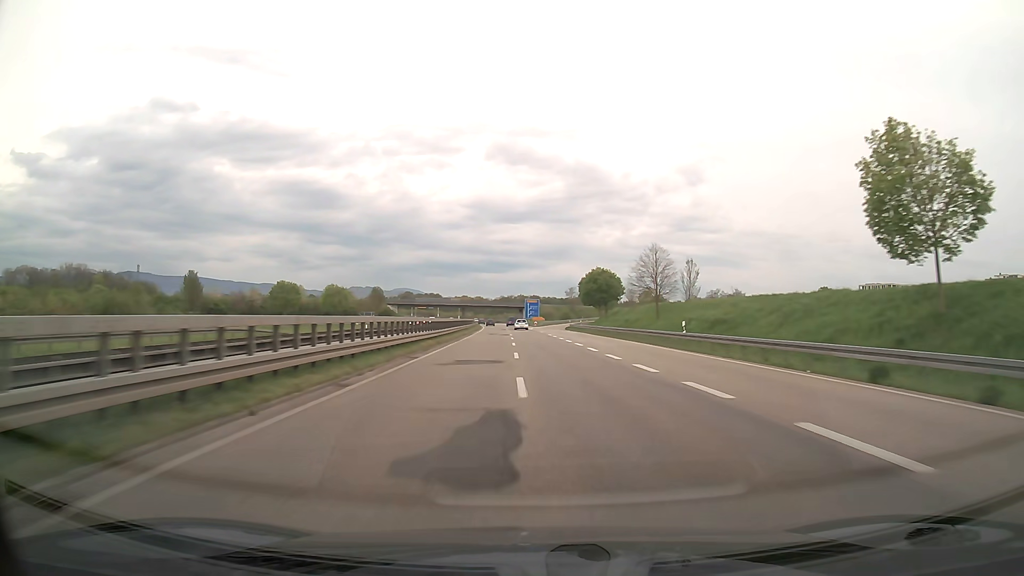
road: trunk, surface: asphalt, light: Day
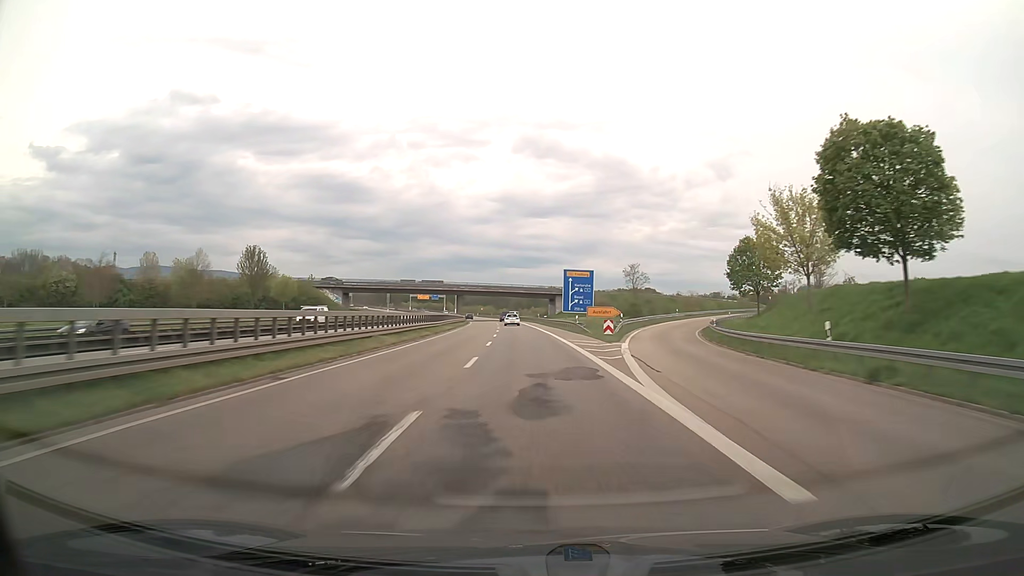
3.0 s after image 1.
(-1.5, +90.3) m; -2°
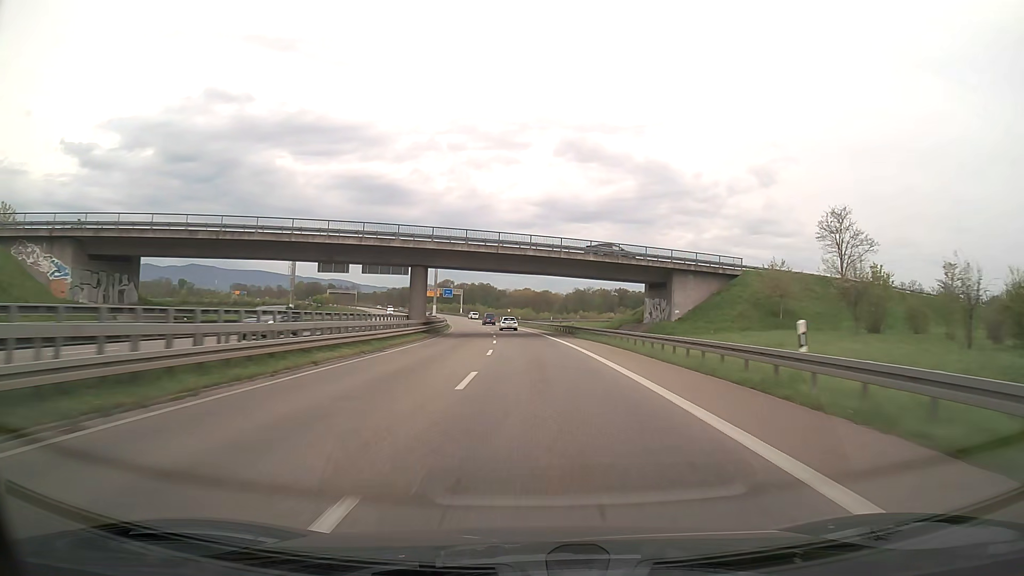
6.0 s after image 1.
(-3.2, +88.1) m; -4°
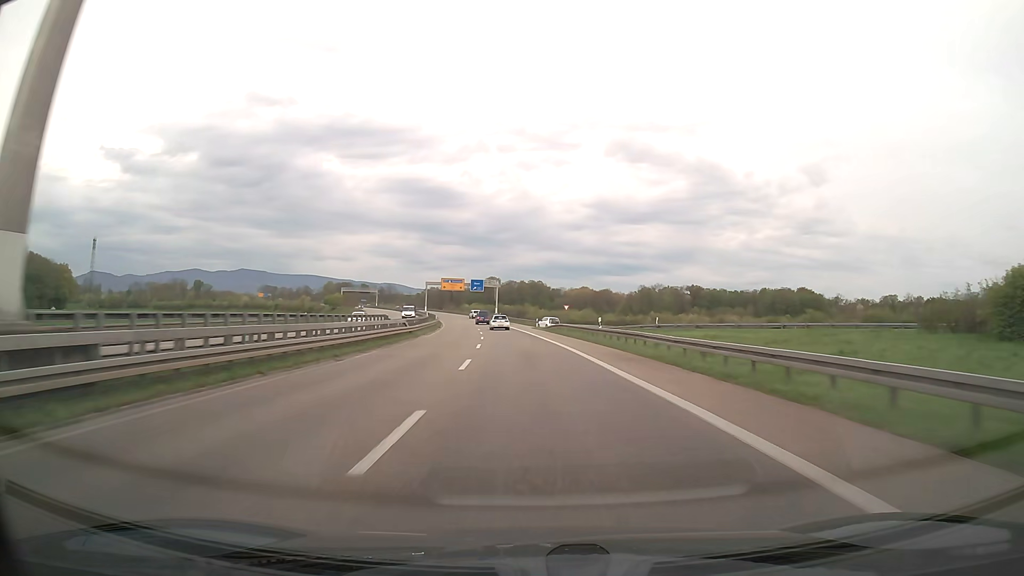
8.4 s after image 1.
(-2.2, +66.4) m; -5°
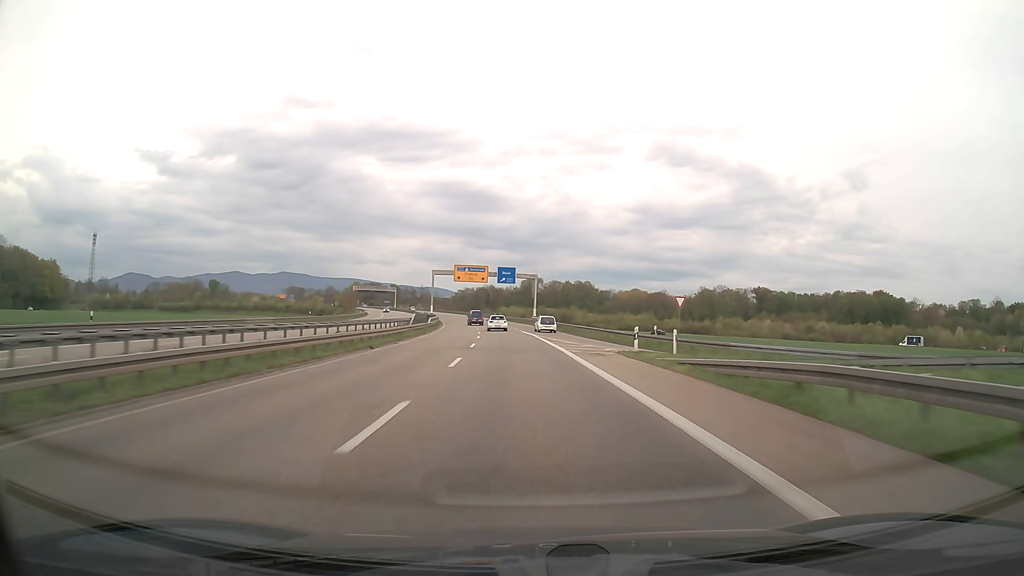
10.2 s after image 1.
(-1.1, +47.0) m; -3°
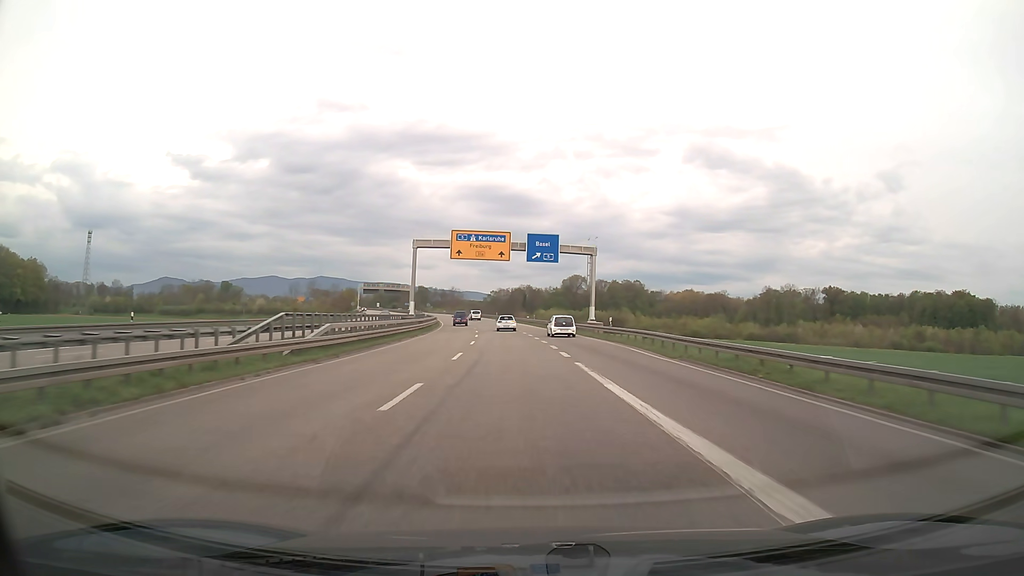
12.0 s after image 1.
(-1.3, +44.4) m; -3°
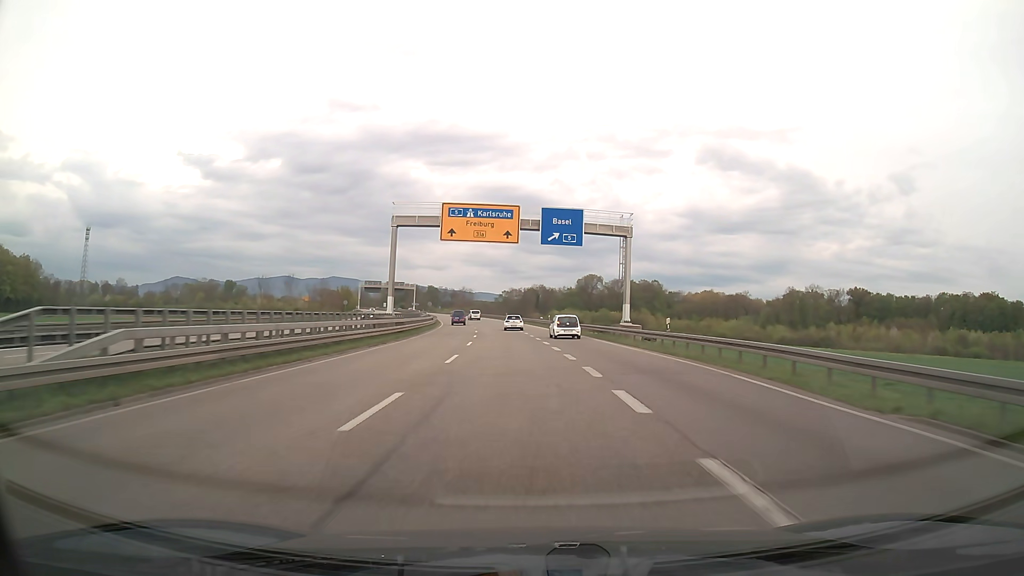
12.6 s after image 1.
(-0.2, +14.2) m; -1°
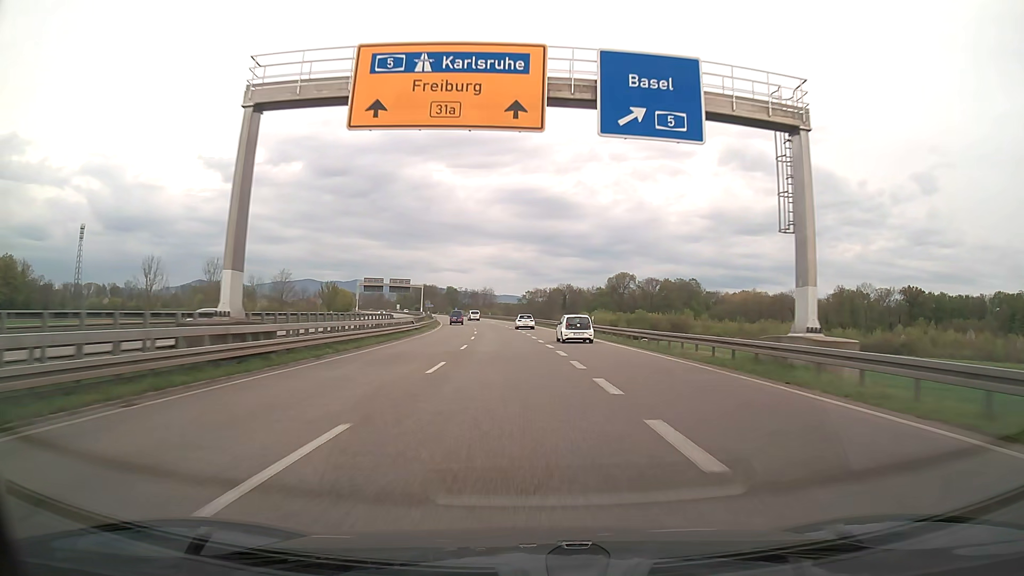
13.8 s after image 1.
(-0.5, +27.6) m; -2°
(0, +10) (0, +20) (-1, +30) (-1, +40) (-2, +50) (-3, +60) (-4, +70) (-5, +80) (-6, +90) (-7, +100) m
